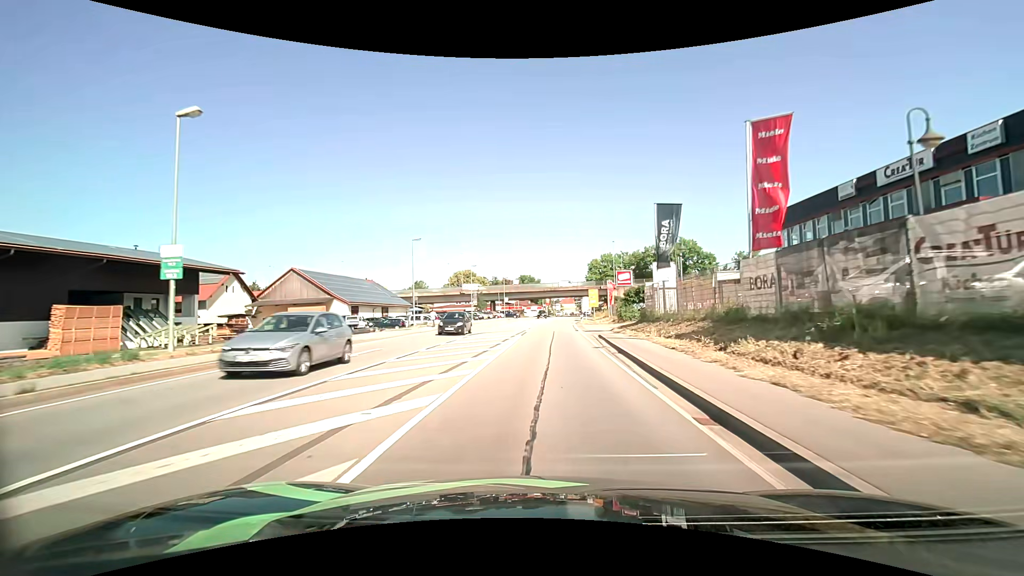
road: primary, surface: asphalt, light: Day
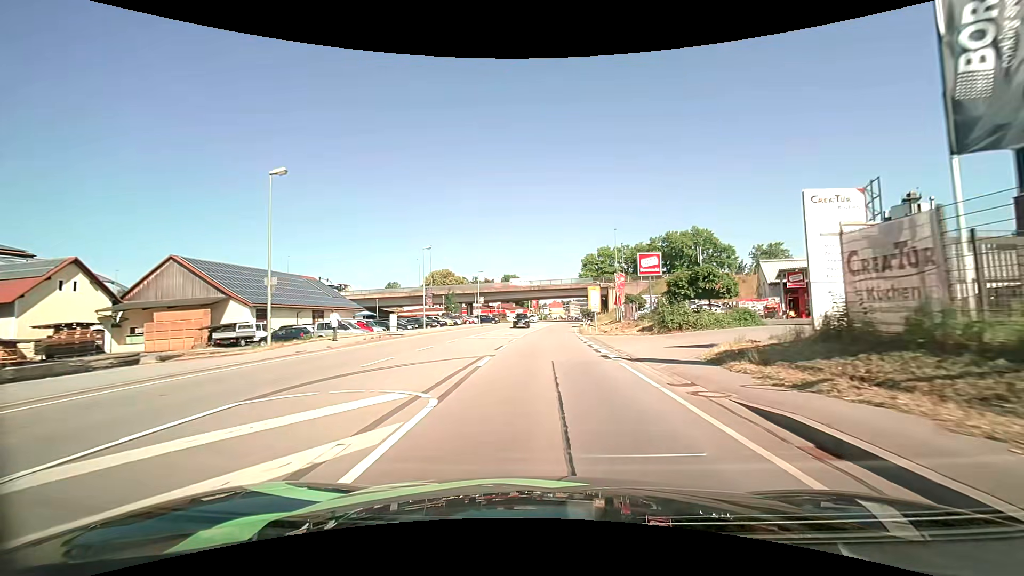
(+0.2, +22.3) m; +1°
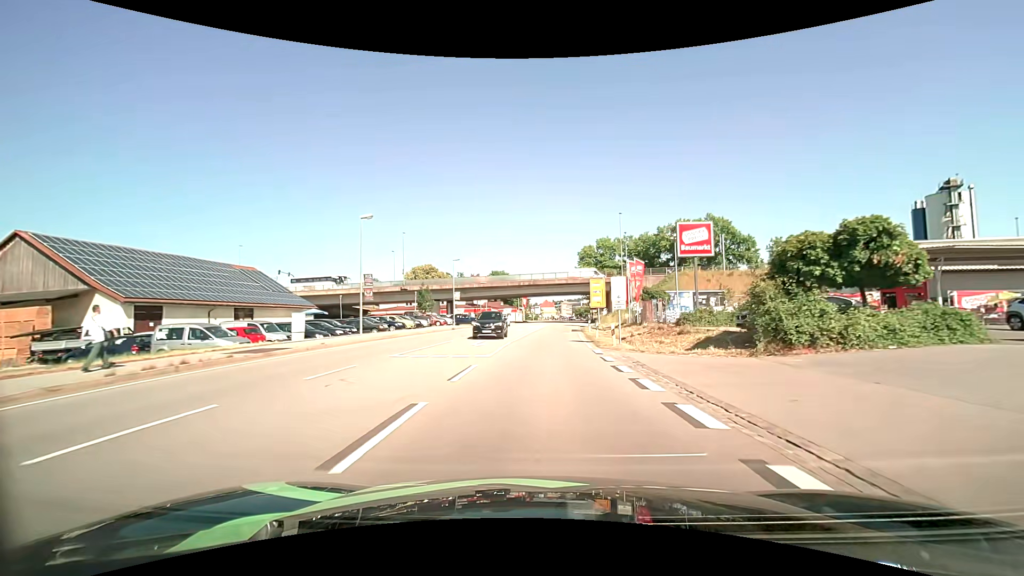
(+0.1, +15.0) m; +1°
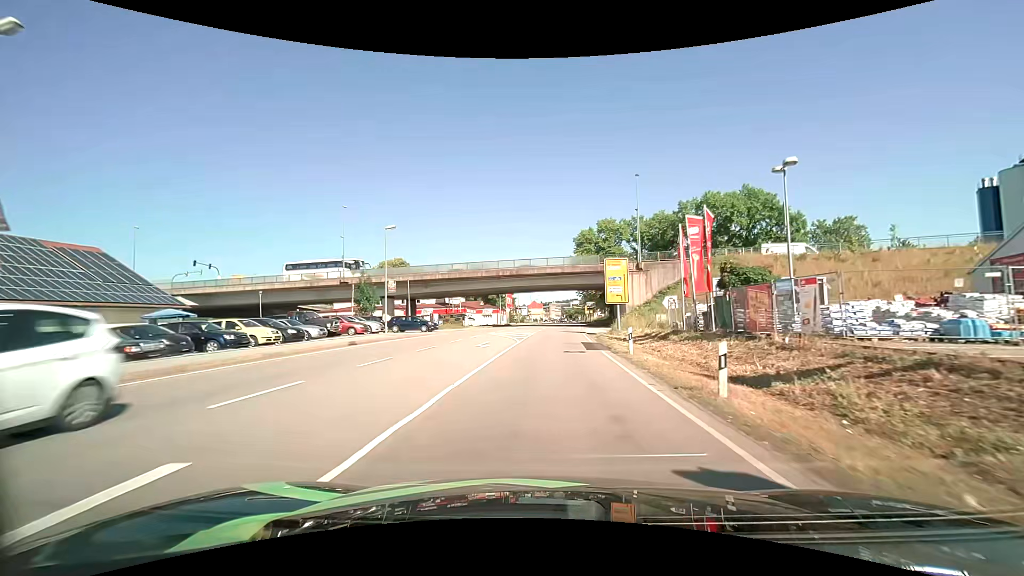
(+0.3, +22.6) m; +1°
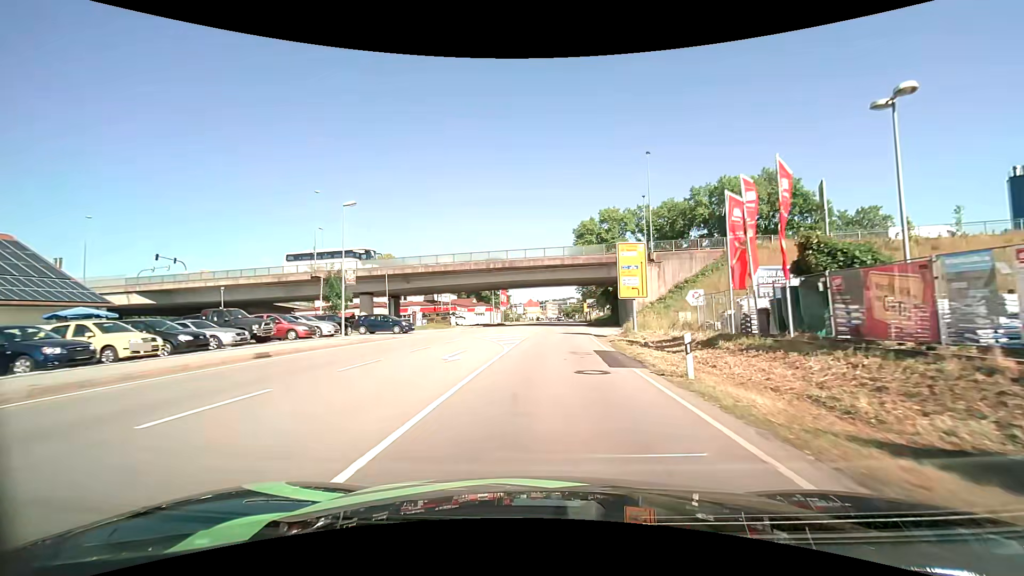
(0.0, +7.5) m; +1°
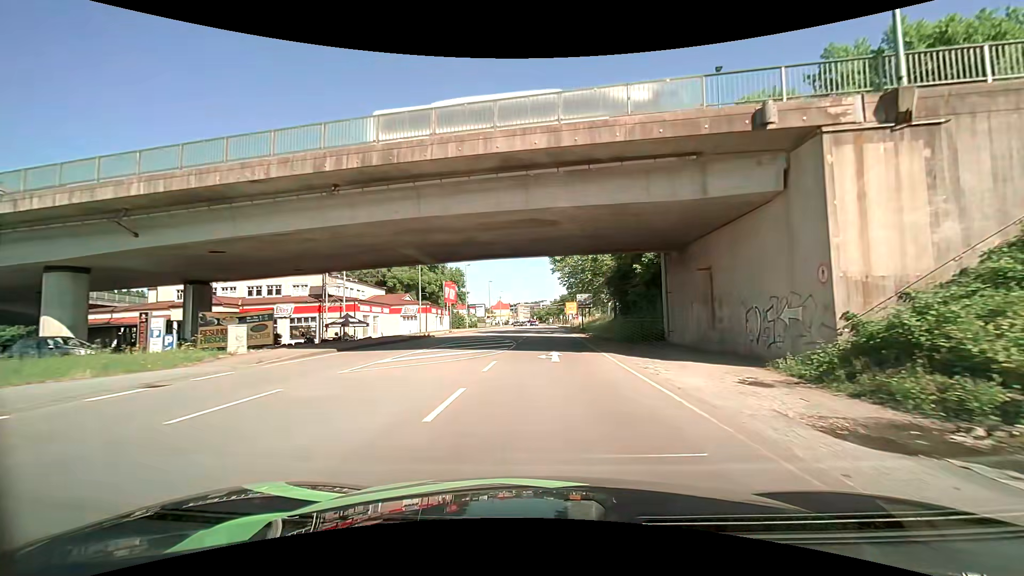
(+1.0, +36.7) m; +3°
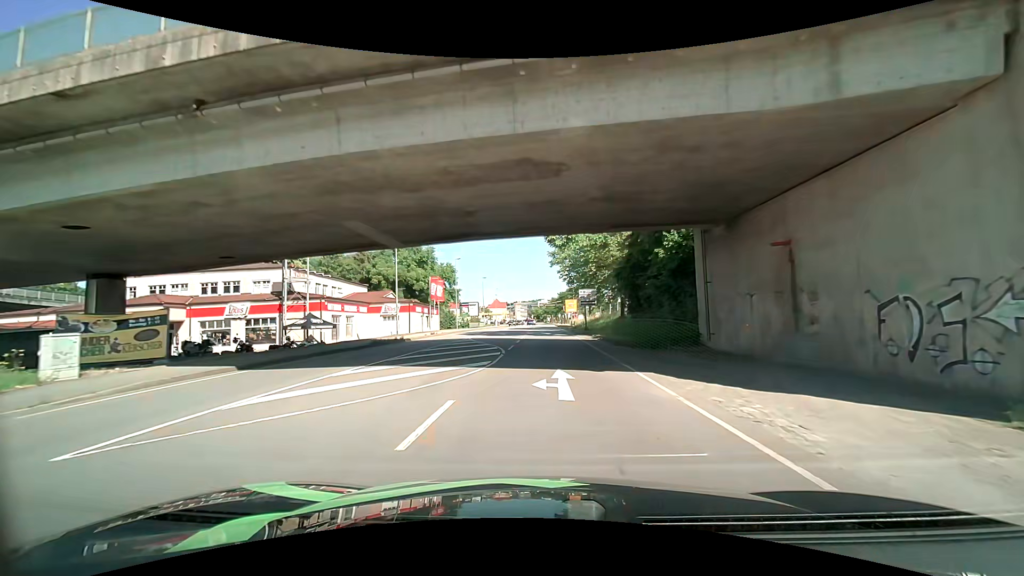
(0.0, +7.3) m; 0°
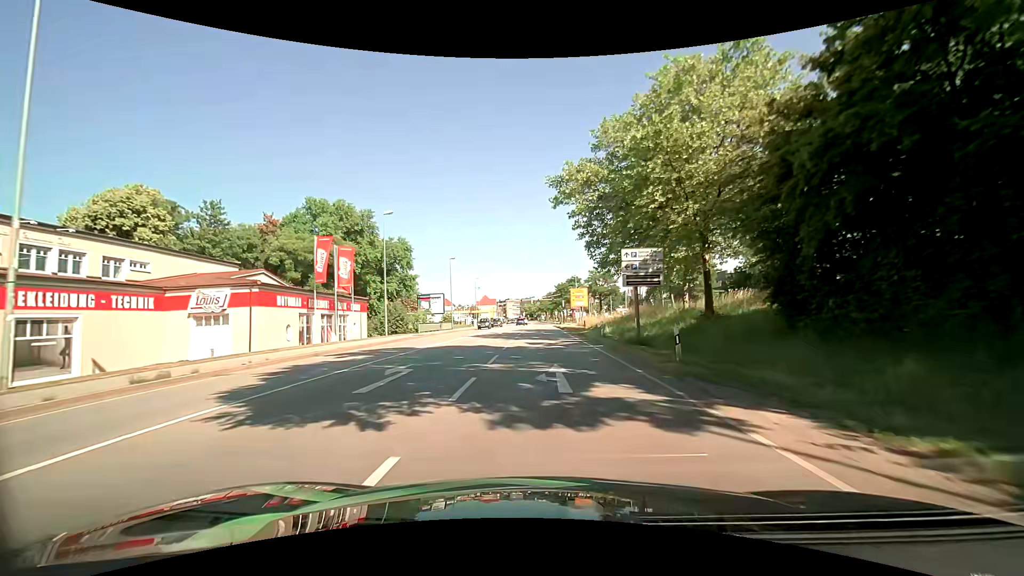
(0.0, +31.2) m; 0°
(0, +10) (0, +20) (0, +30) (0, +40) (+1, +50) (+1, +60) (+1, +70) (+1, +80) (+1, +90) (+1, +100) m
